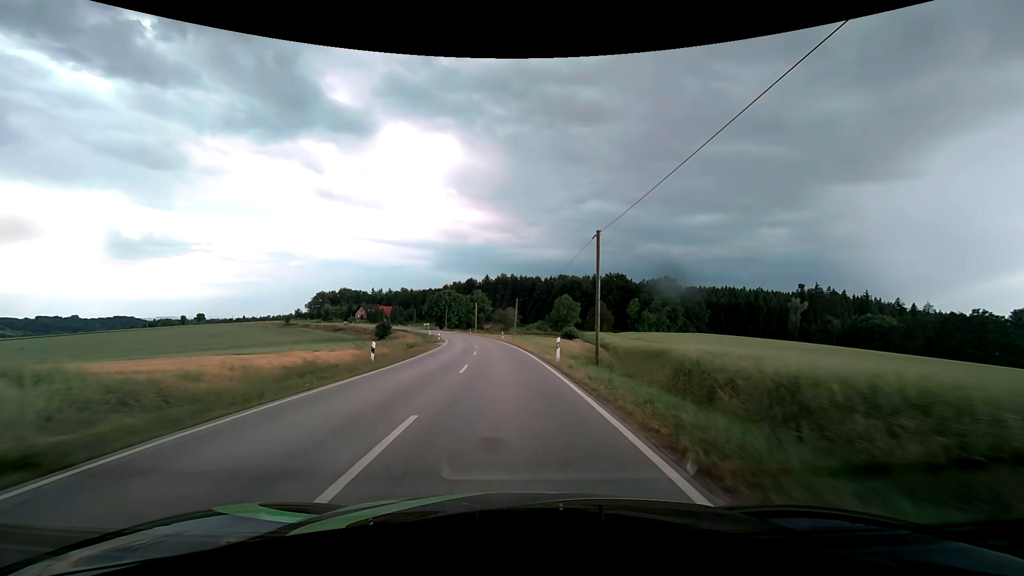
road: secondary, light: Day
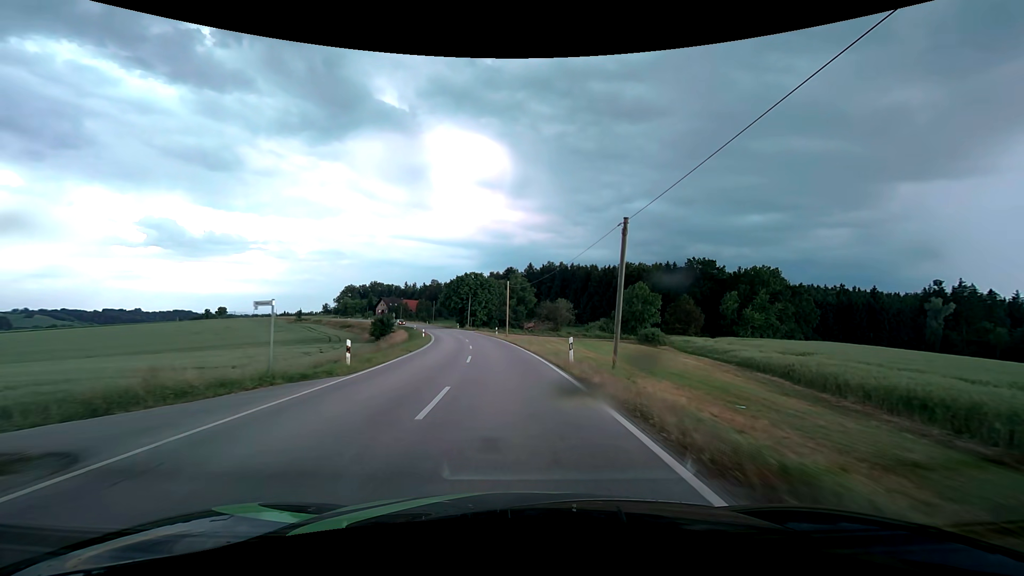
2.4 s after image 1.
(-2.1, +44.7) m; -5°
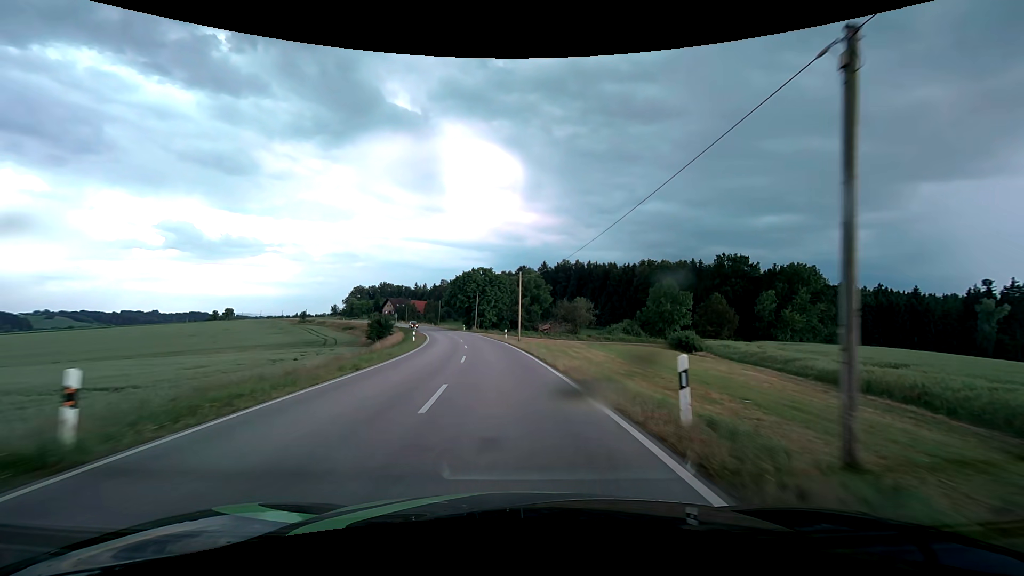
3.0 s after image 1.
(-0.1, +11.4) m; -1°
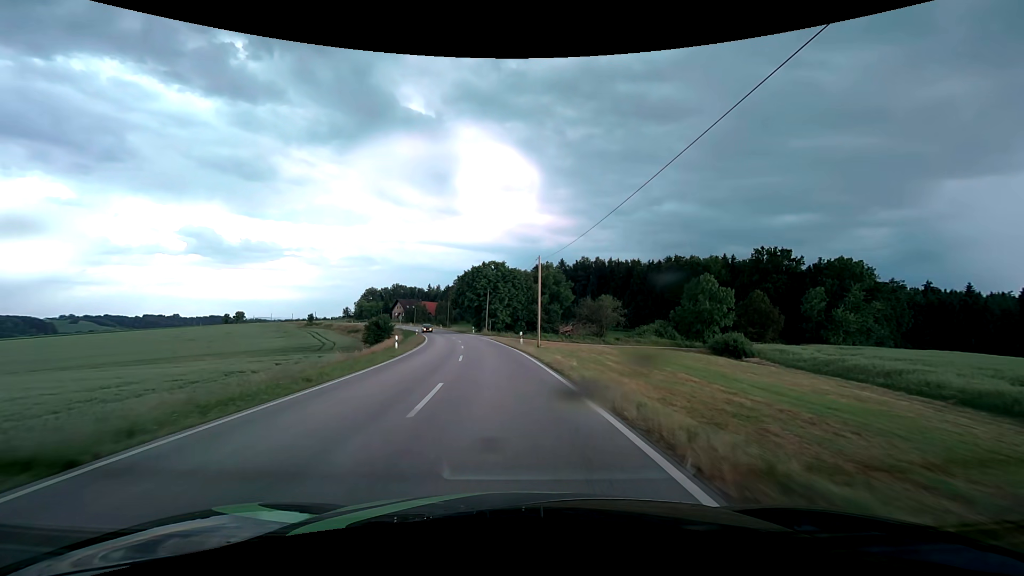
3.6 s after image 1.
(-0.2, +11.4) m; -2°
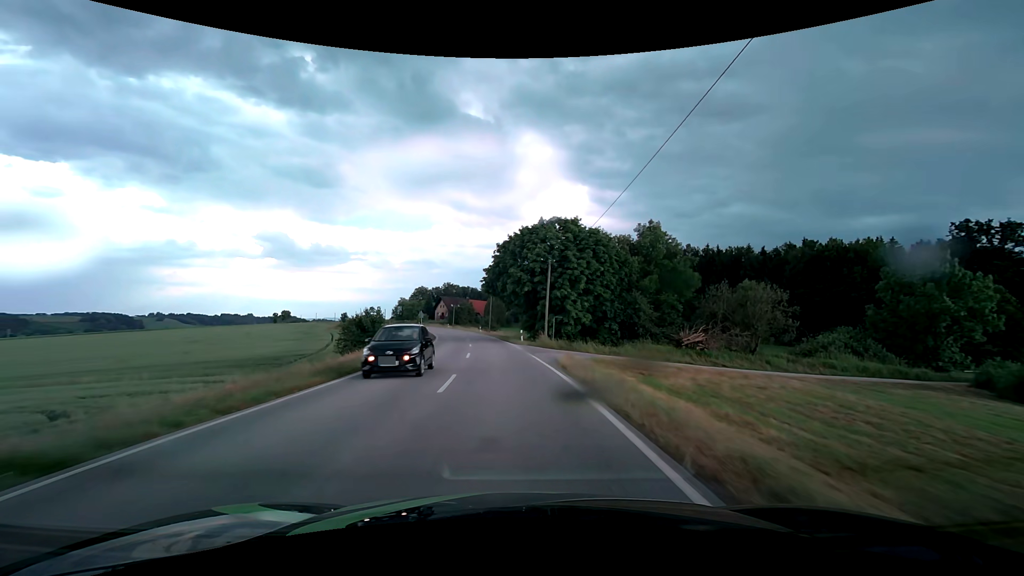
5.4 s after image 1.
(-2.1, +34.2) m; -7°
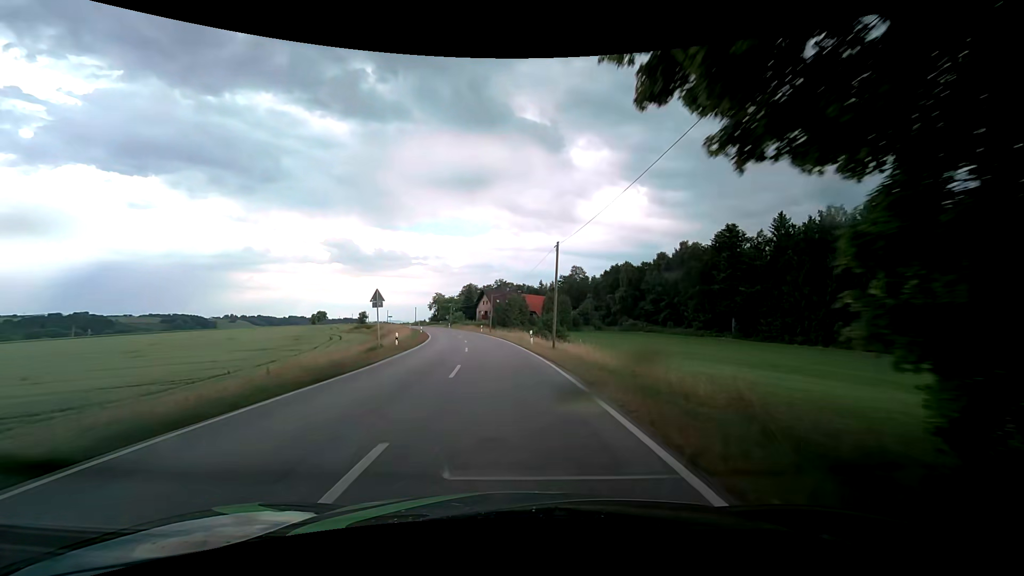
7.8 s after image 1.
(-2.9, +45.5) m; -7°
(0, +10) (-1, +20) (-1, +30) (-3, +40) (-4, +50) (-6, +60) (-8, +69) (-10, +79) (-12, +89) (-15, +99) m
